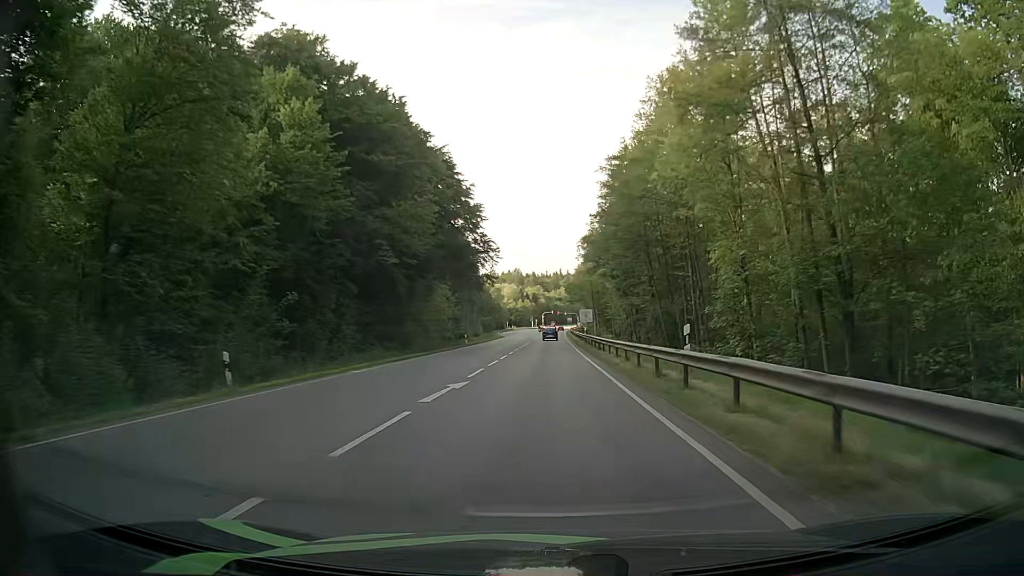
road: secondary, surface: asphalt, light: Day
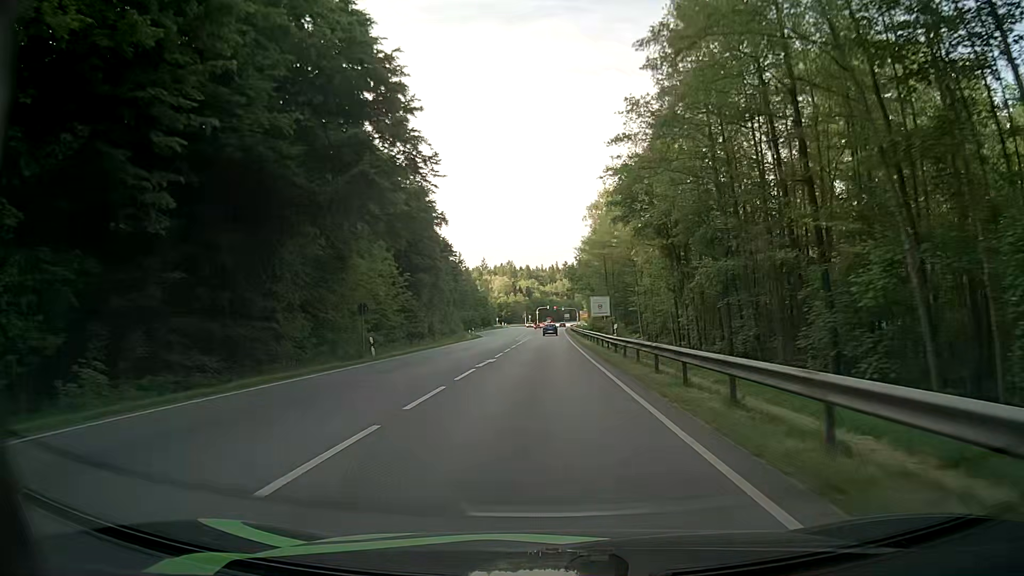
(0.0, +32.2) m; 0°
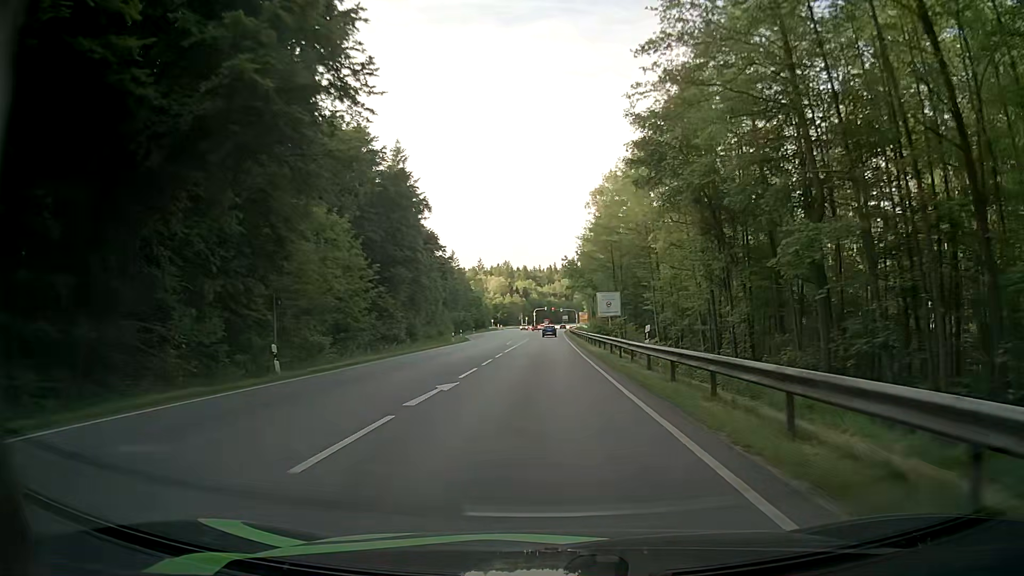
(0.0, +10.9) m; 0°
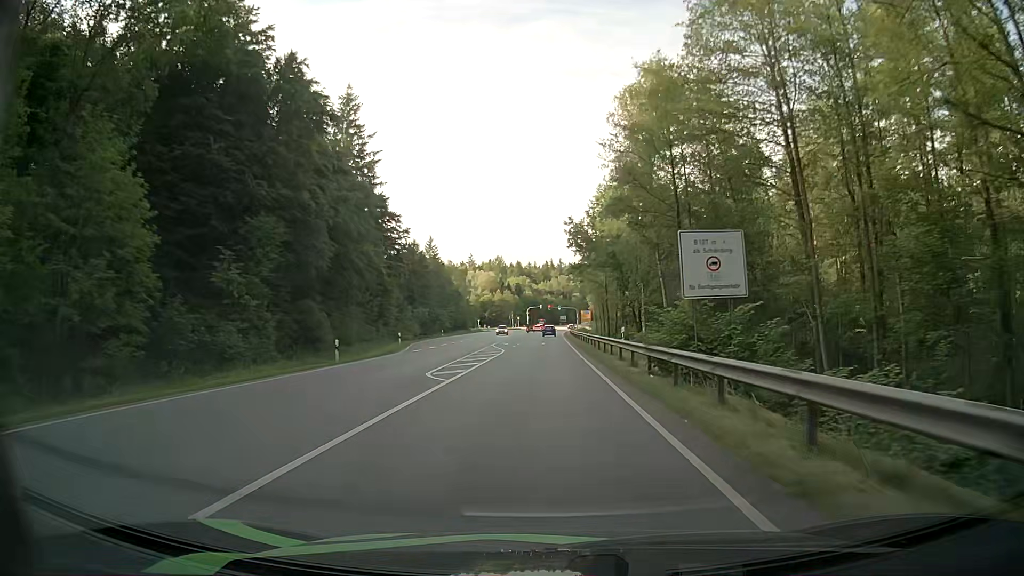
(0.0, +33.3) m; 0°
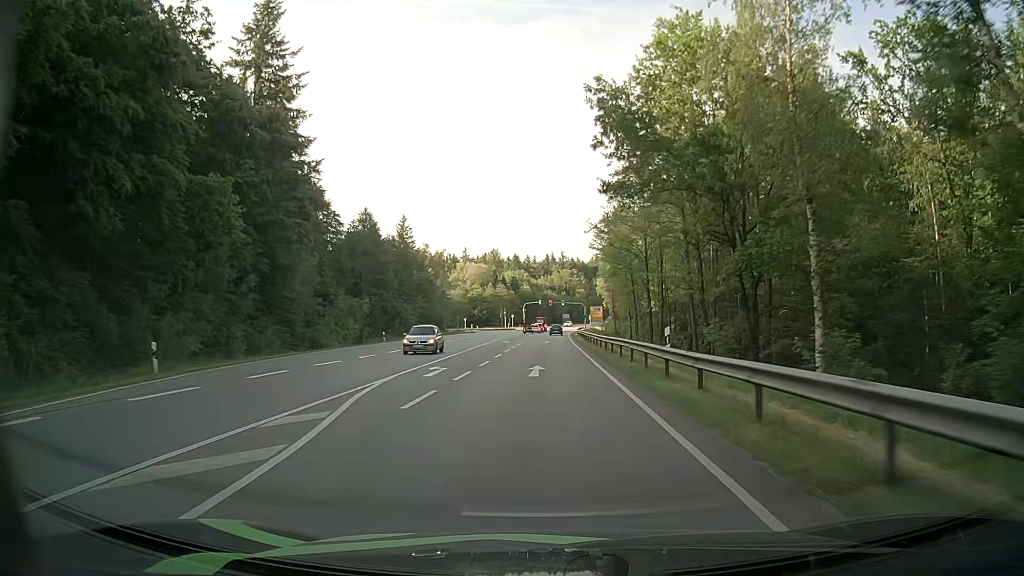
(+0.2, +34.0) m; 0°
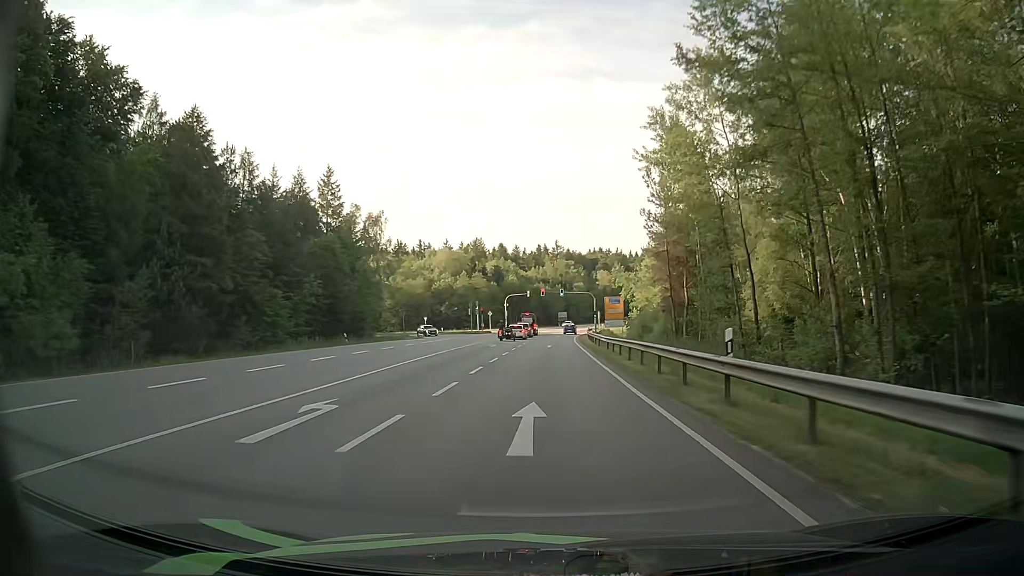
(+0.3, +45.9) m; +1°
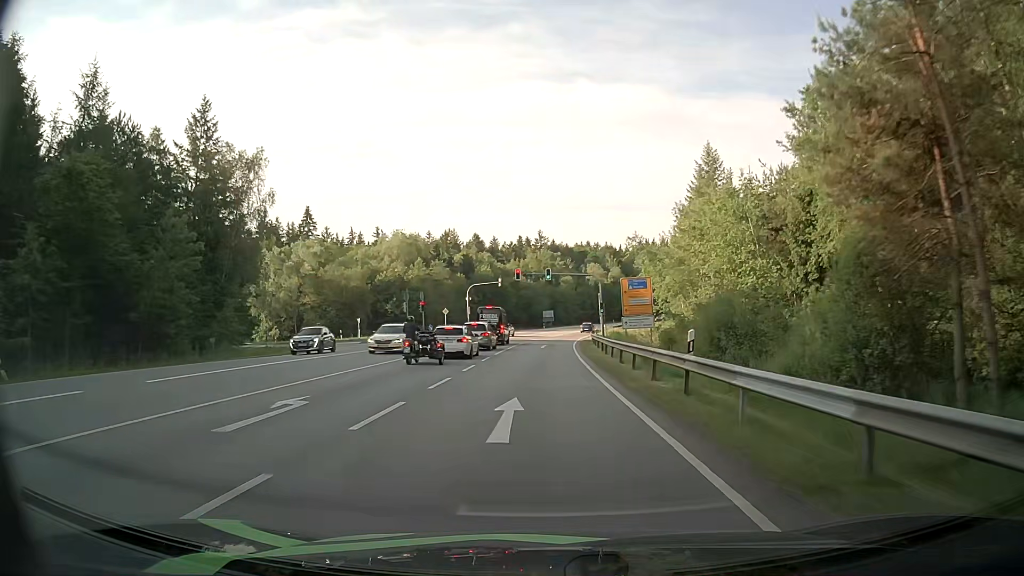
(+0.3, +34.3) m; +1°
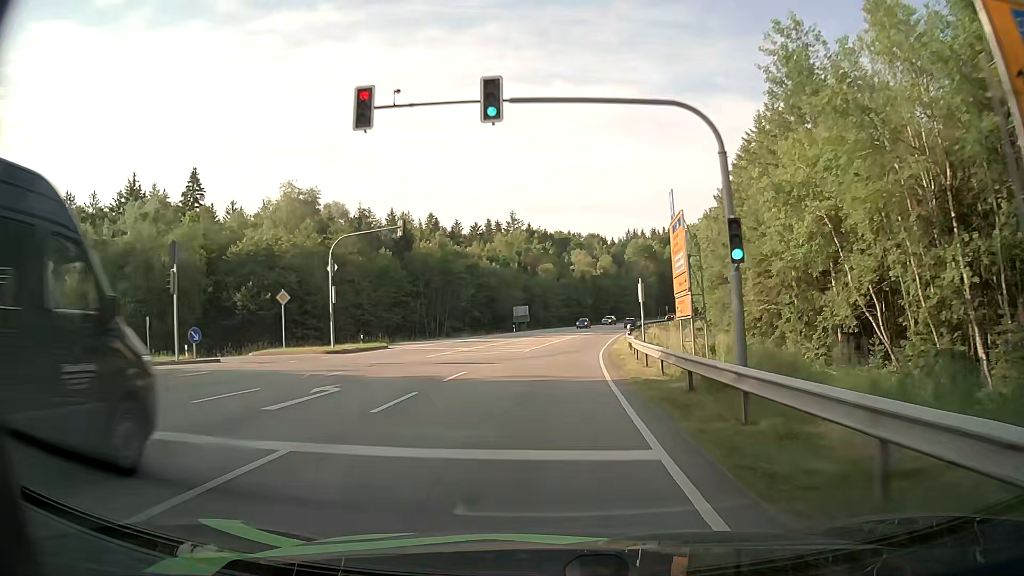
(+0.5, +45.3) m; +2°
(0, +10) (0, +20) (+1, +30) (+2, +40) (+3, +50) (+4, +60) (+6, +70) (+7, +80) (+9, +89) (+12, +99) m
